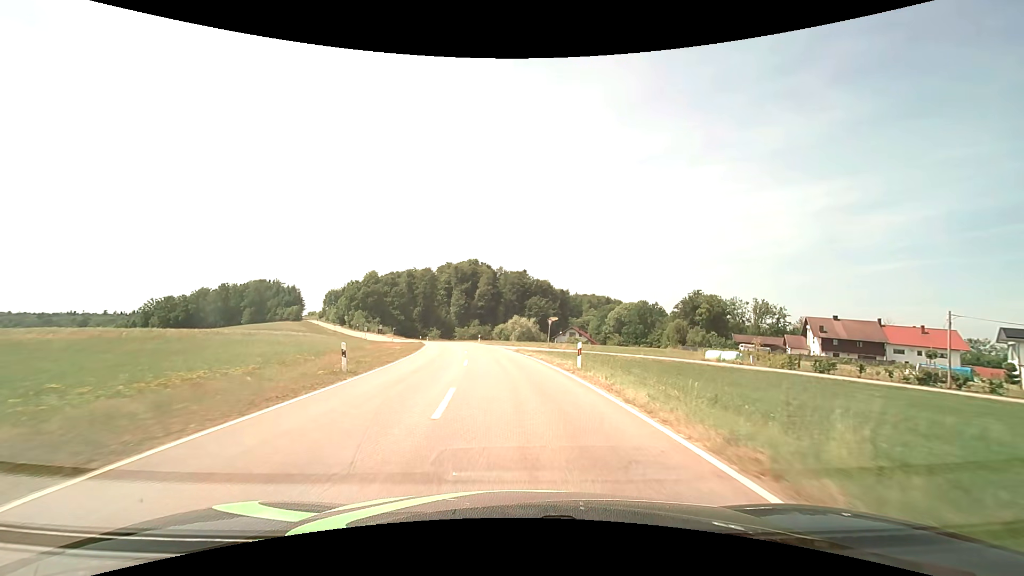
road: tertiary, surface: asphalt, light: Day
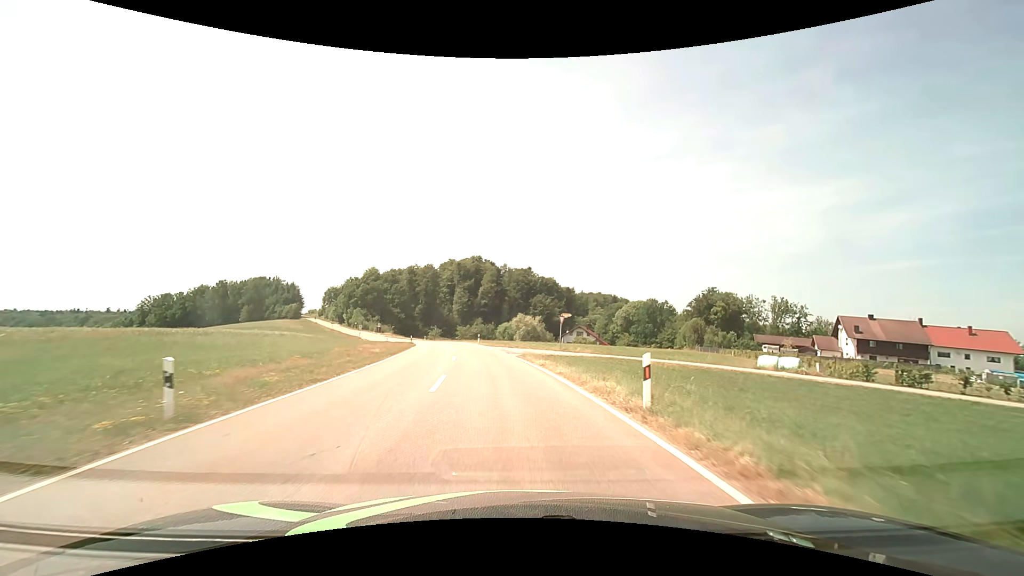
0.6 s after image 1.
(0.0, +8.4) m; 0°
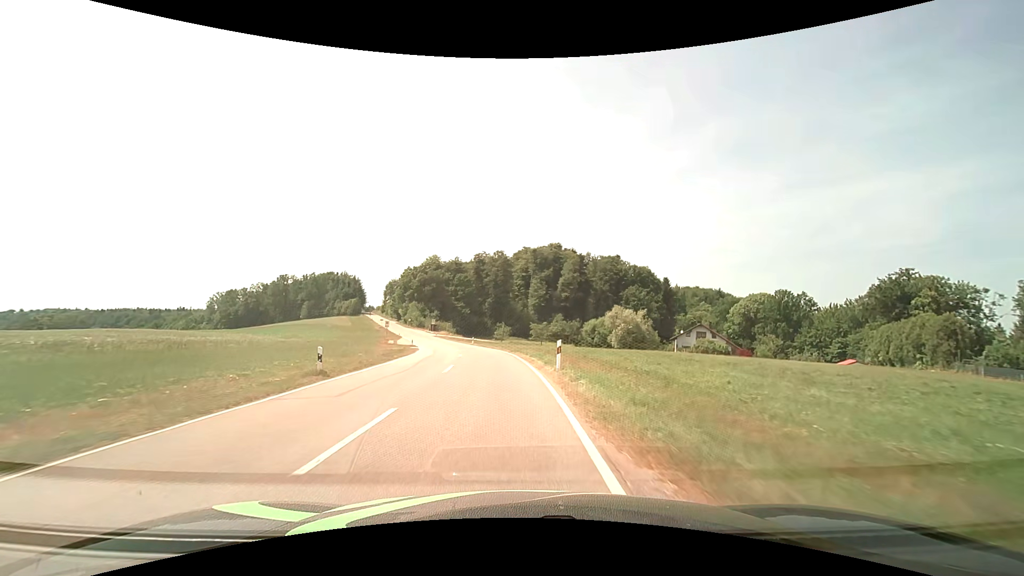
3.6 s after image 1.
(-2.9, +41.6) m; -9°
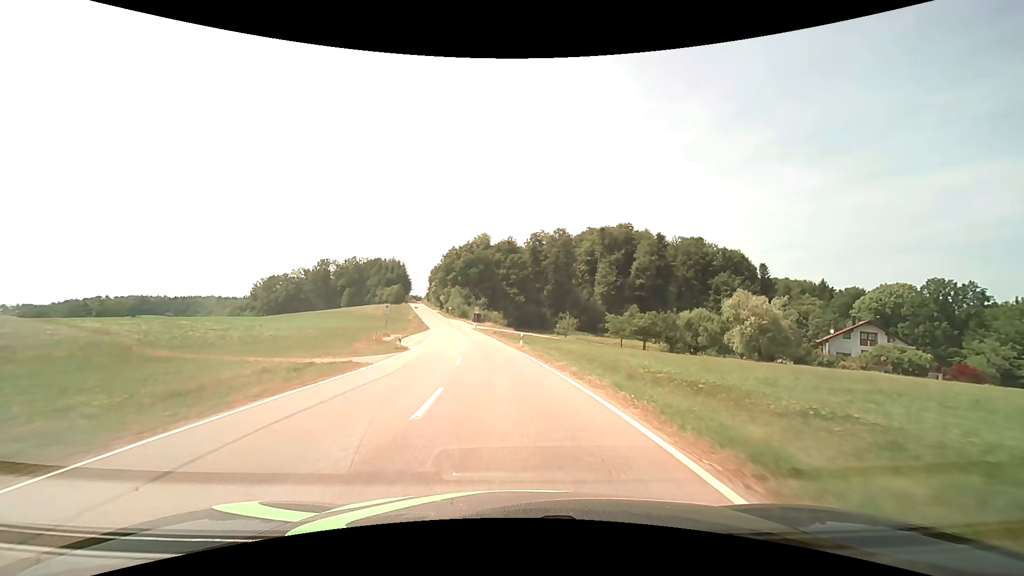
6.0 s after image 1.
(-2.3, +33.5) m; -7°
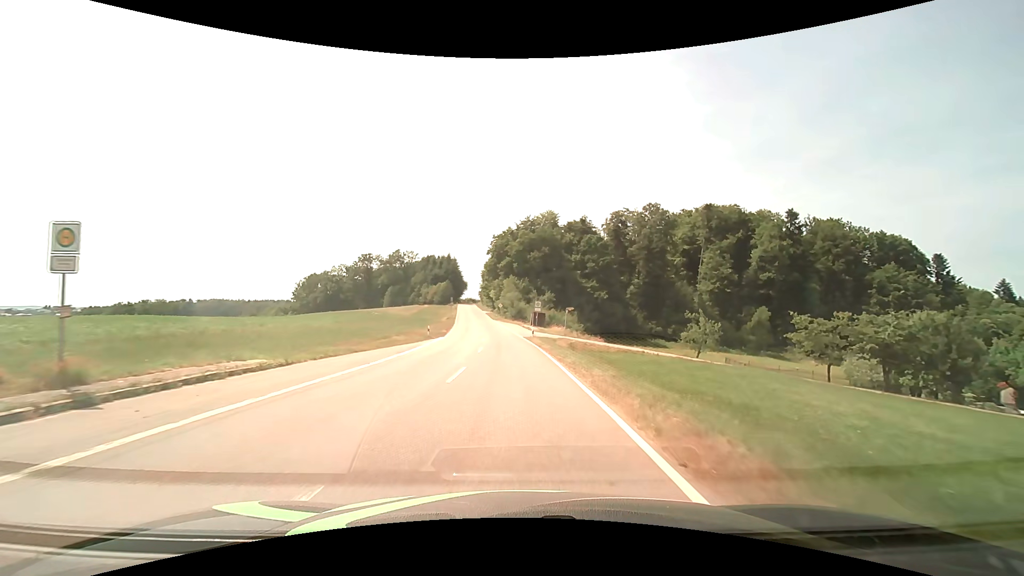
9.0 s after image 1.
(-2.6, +43.0) m; -8°
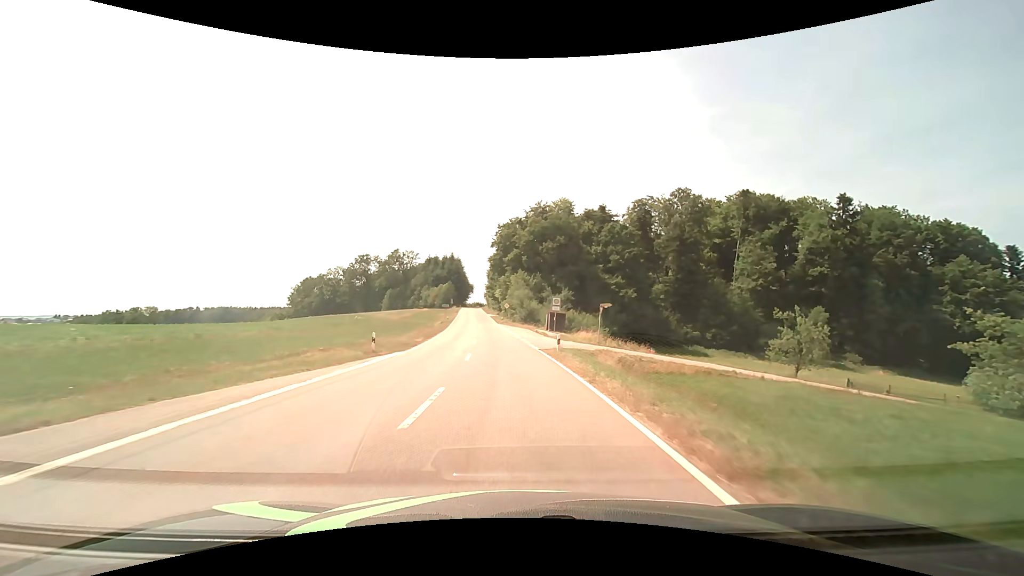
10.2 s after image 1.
(-0.1, +17.4) m; -1°
(0, +10) (0, +20) (-1, +30) (-2, +40) (-3, +50) (-4, +60) (-4, +70) (-5, +80) (-7, +90) (-8, +100) m
